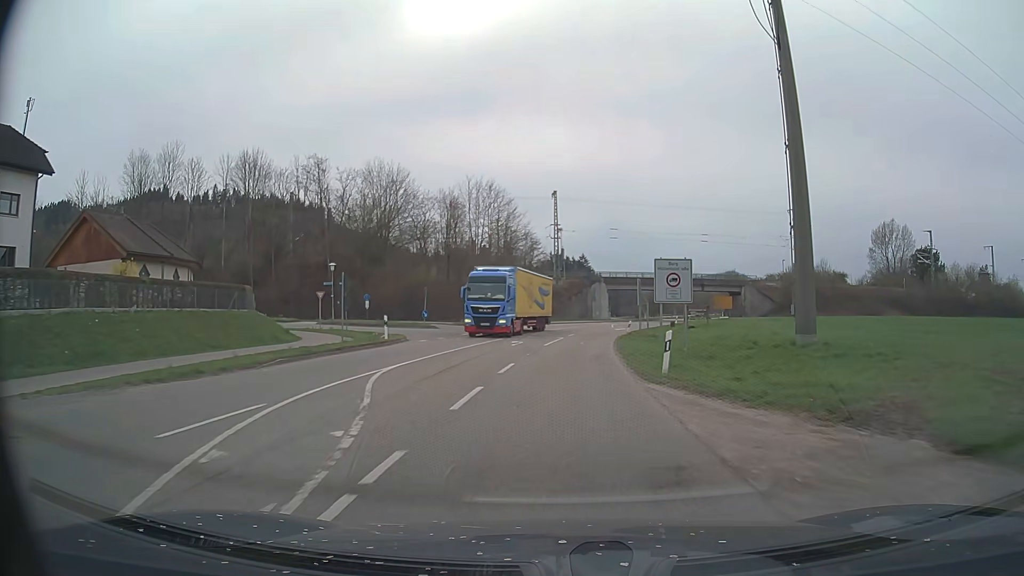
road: secondary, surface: asphalt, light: Day
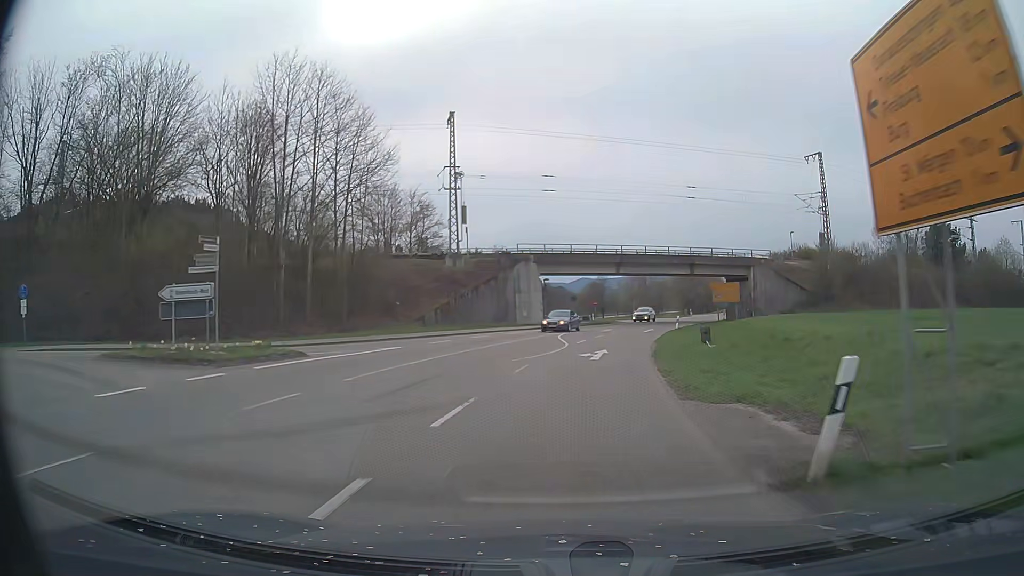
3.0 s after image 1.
(+2.1, +39.7) m; +6°
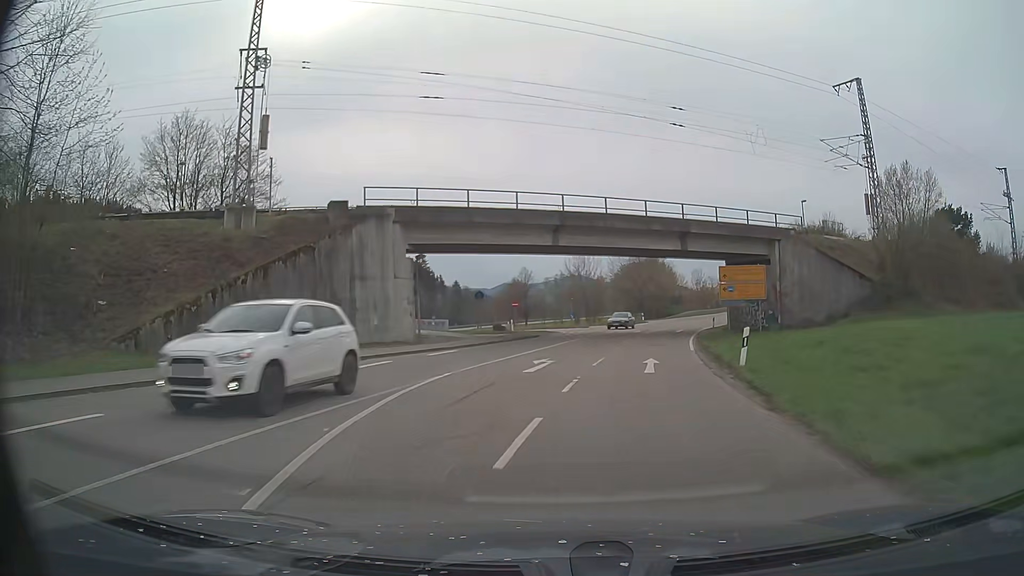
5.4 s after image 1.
(+1.8, +28.6) m; +7°
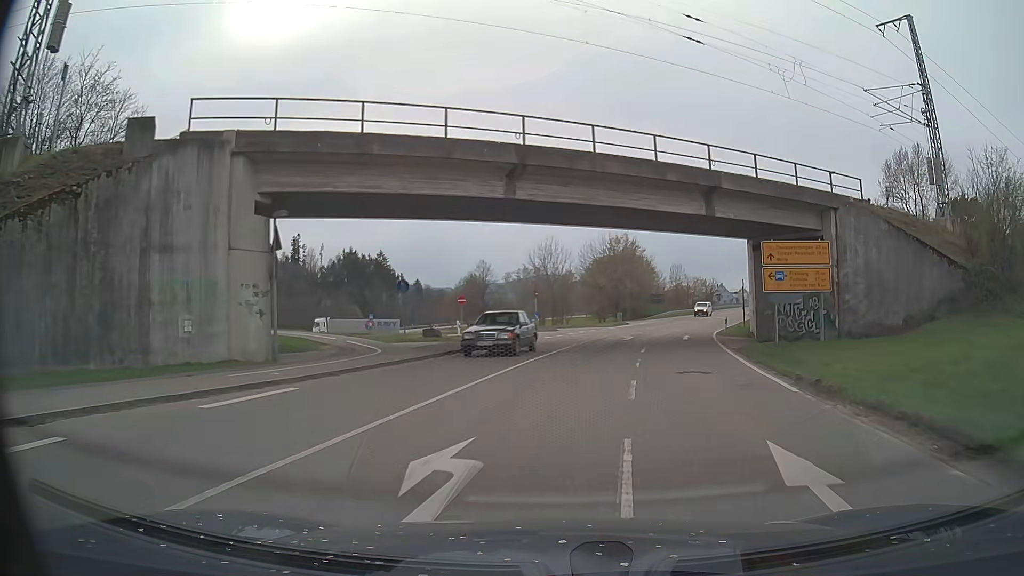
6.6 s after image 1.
(+0.2, +13.6) m; +3°
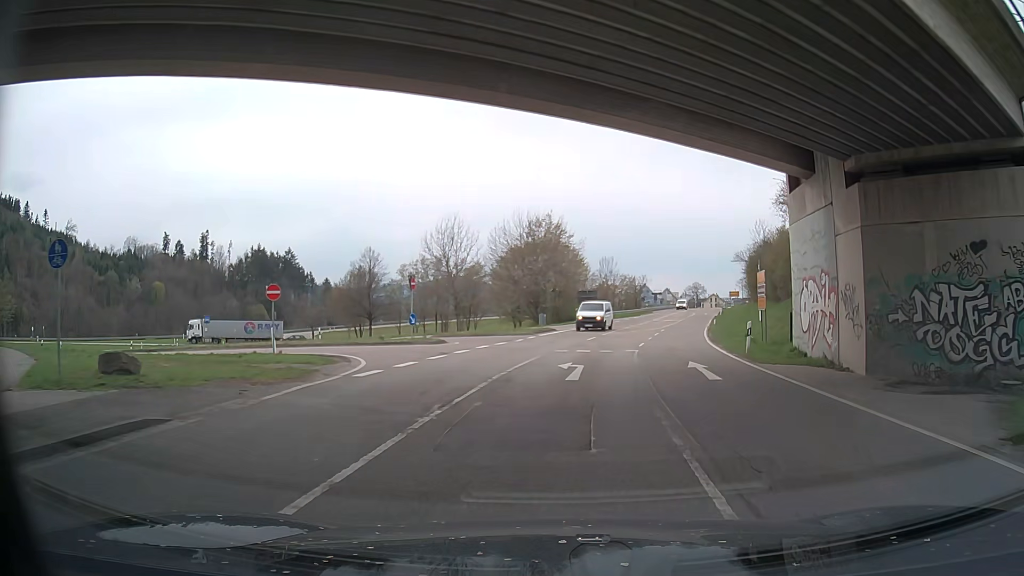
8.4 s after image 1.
(+1.2, +18.8) m; +7°
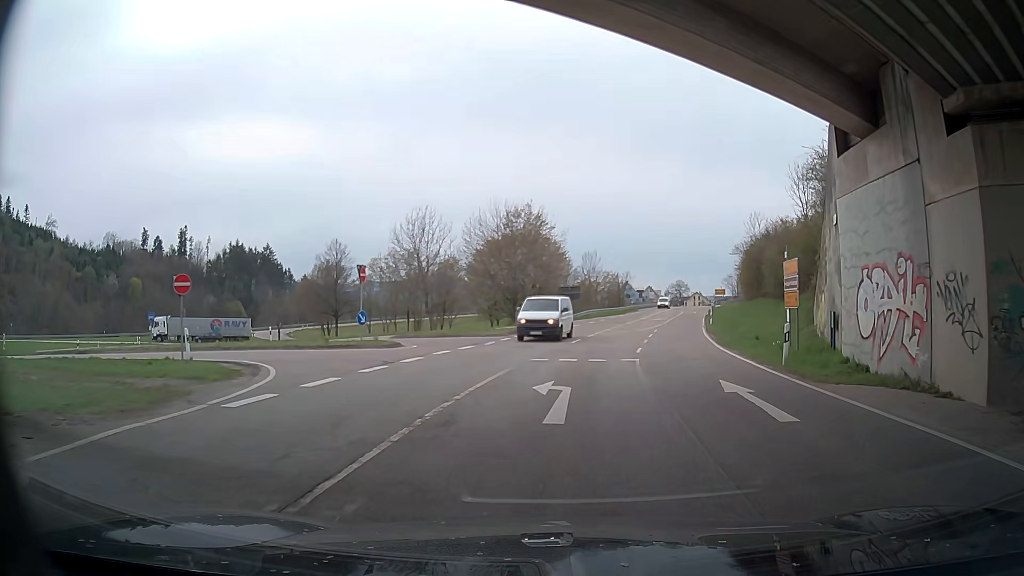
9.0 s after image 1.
(+0.1, +5.3) m; +3°
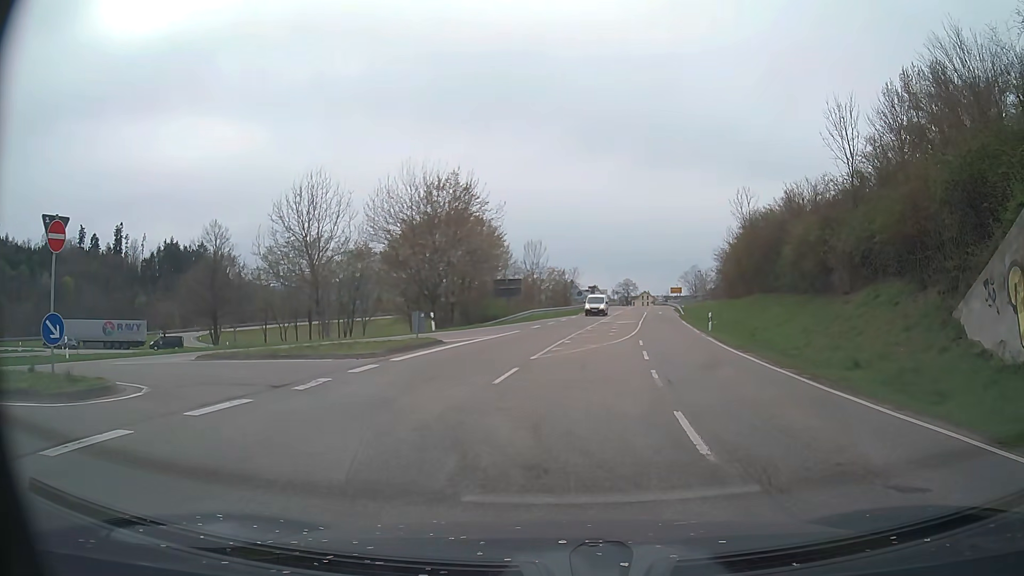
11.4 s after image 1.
(+0.1, +15.2) m; +3°
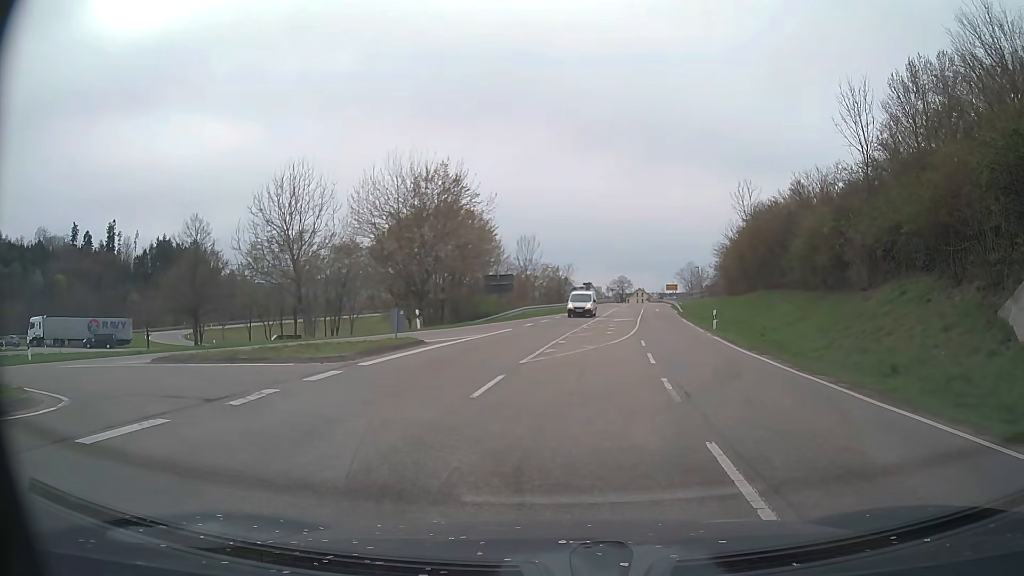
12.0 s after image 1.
(0.0, +2.2) m; +1°
(-2, +10) (-11, +14) (-21, +14) (-31, +15) (-40, +17) (-49, +23) (-55, +30) (-58, +40) (-58, +50) (-54, +59) m
